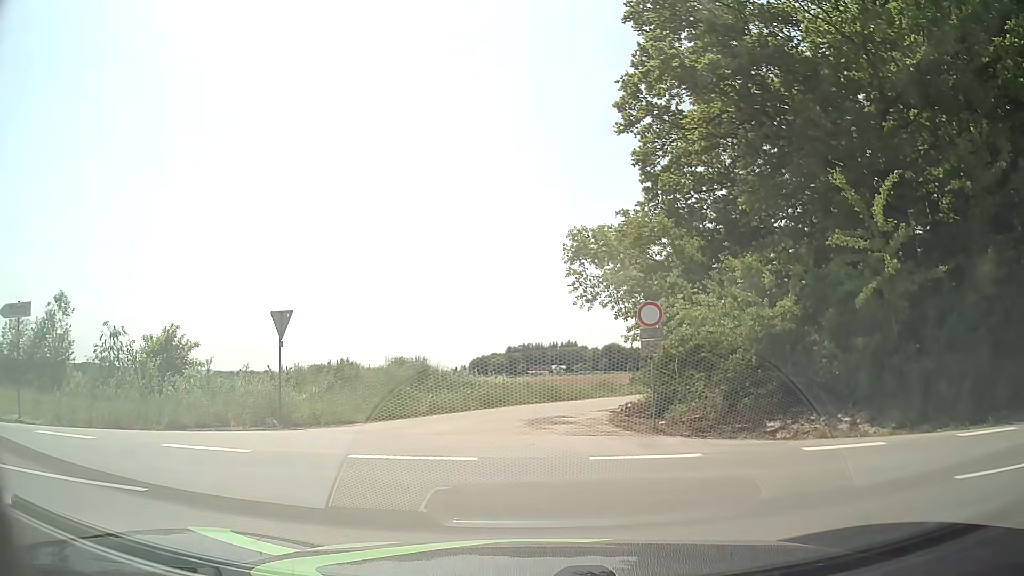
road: service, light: Day
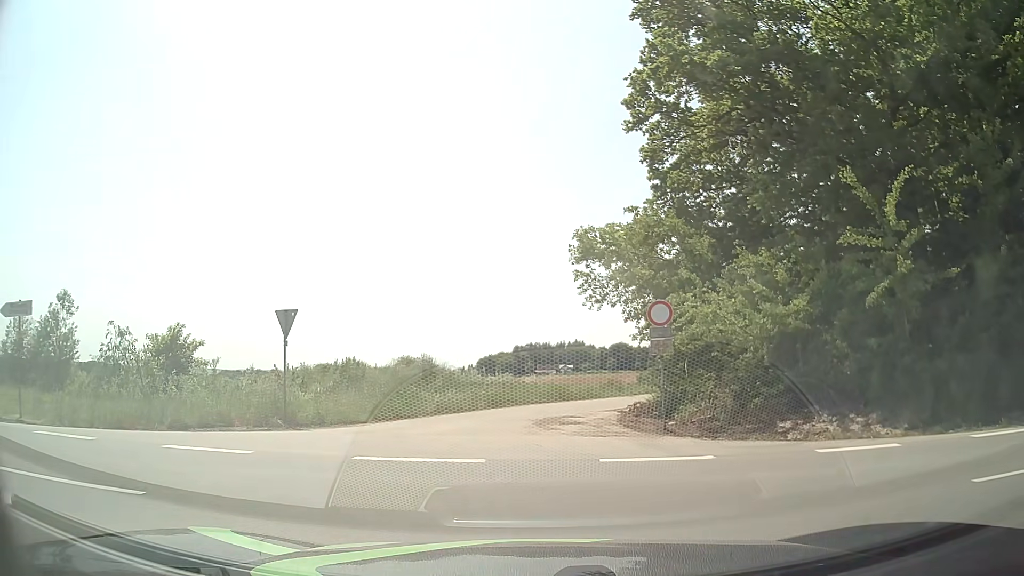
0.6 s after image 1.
(0.0, +0.2) m; 0°
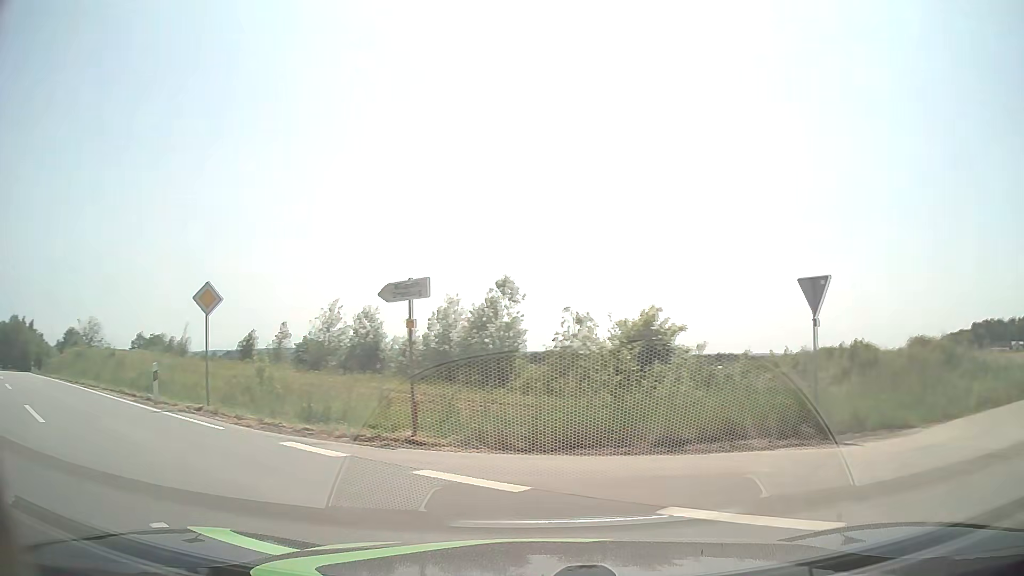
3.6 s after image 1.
(-1.8, +4.7) m; -41°
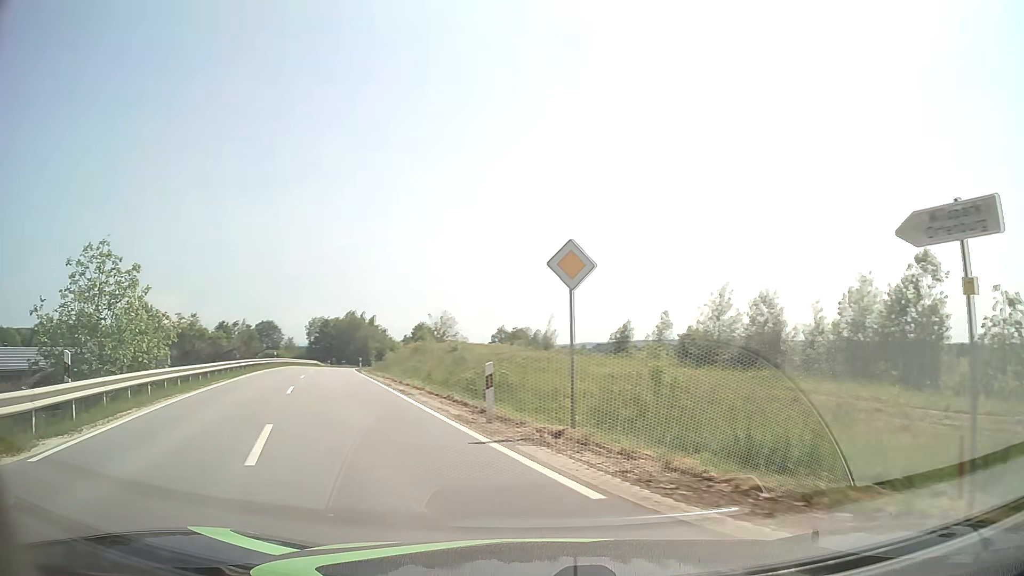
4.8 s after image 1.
(-2.0, +5.8) m; -34°
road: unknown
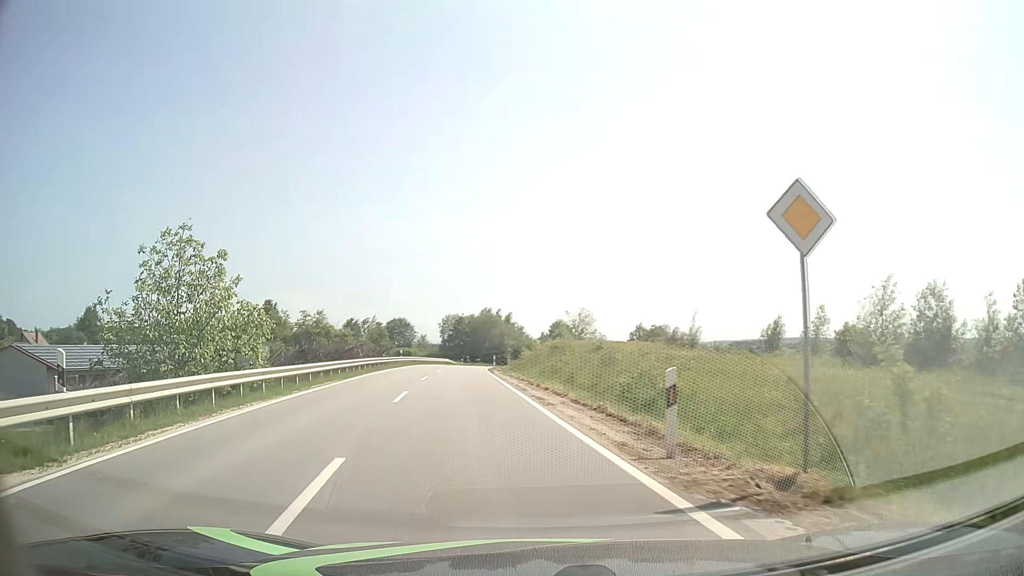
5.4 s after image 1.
(-0.4, +4.0) m; -12°
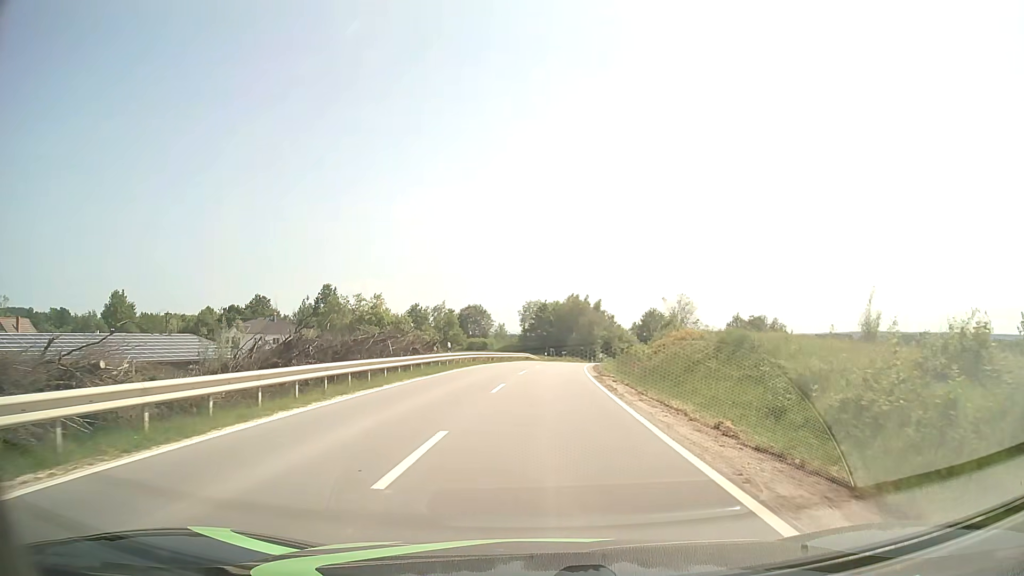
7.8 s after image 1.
(-2.5, +22.5) m; -7°
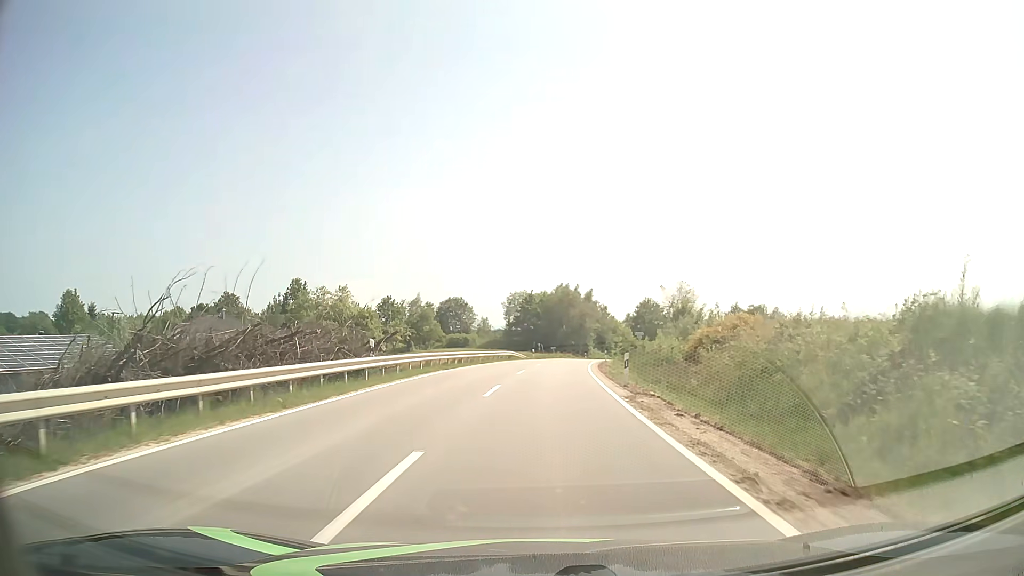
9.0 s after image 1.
(+0.2, +14.4) m; +1°
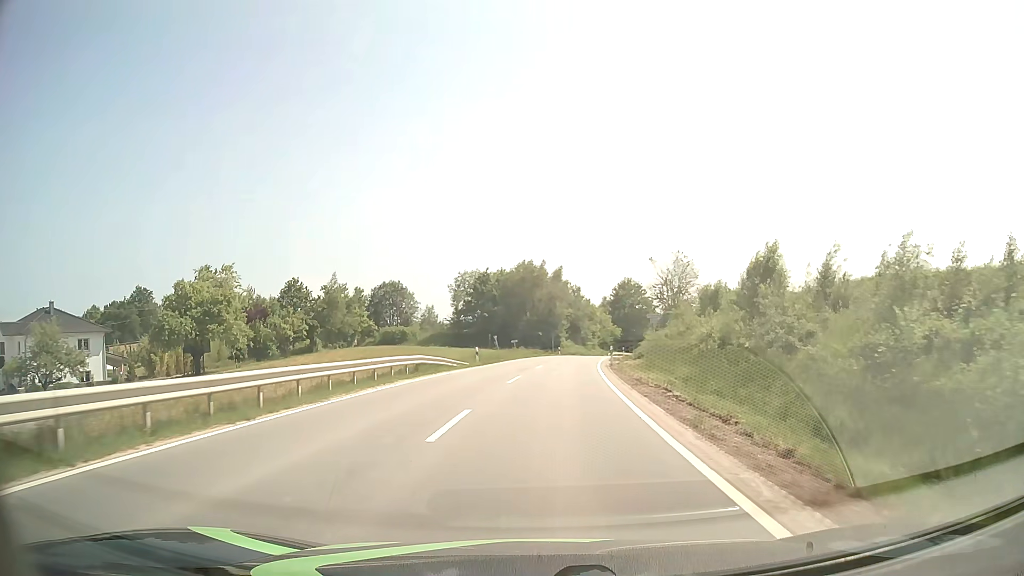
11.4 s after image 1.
(+0.9, +31.6) m; +3°
